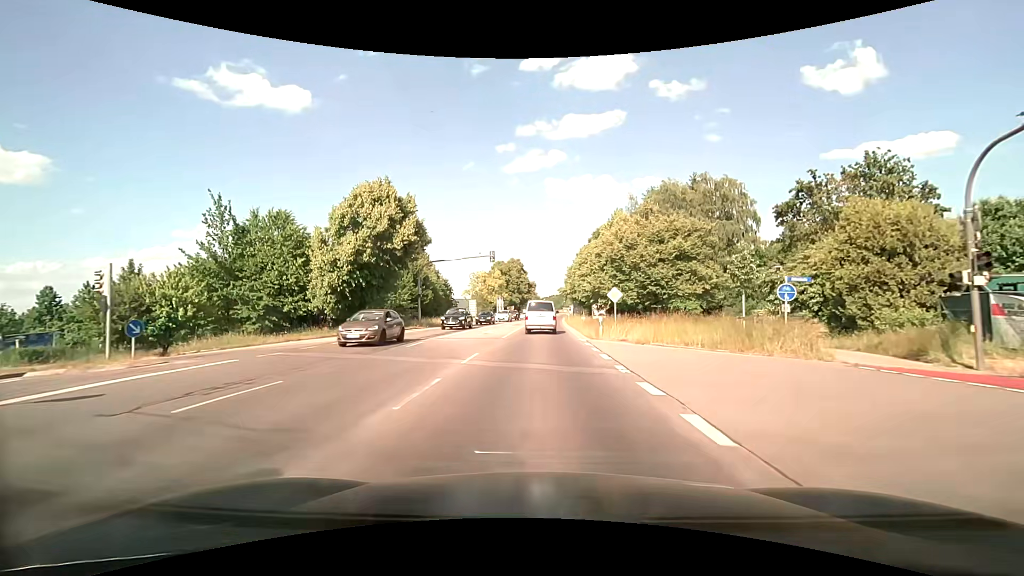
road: secondary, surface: asphalt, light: Day
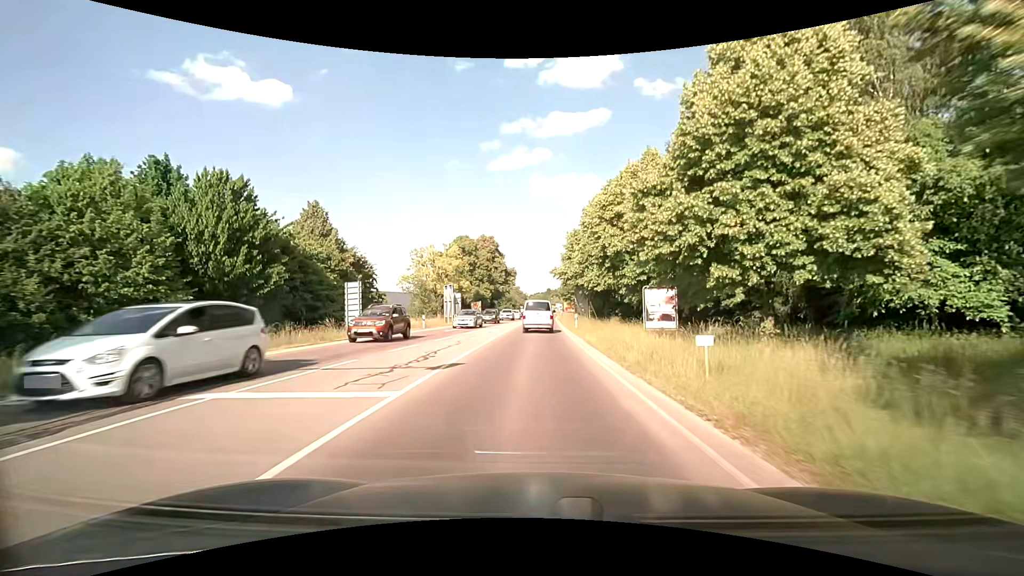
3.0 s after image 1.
(+0.6, +38.7) m; +2°
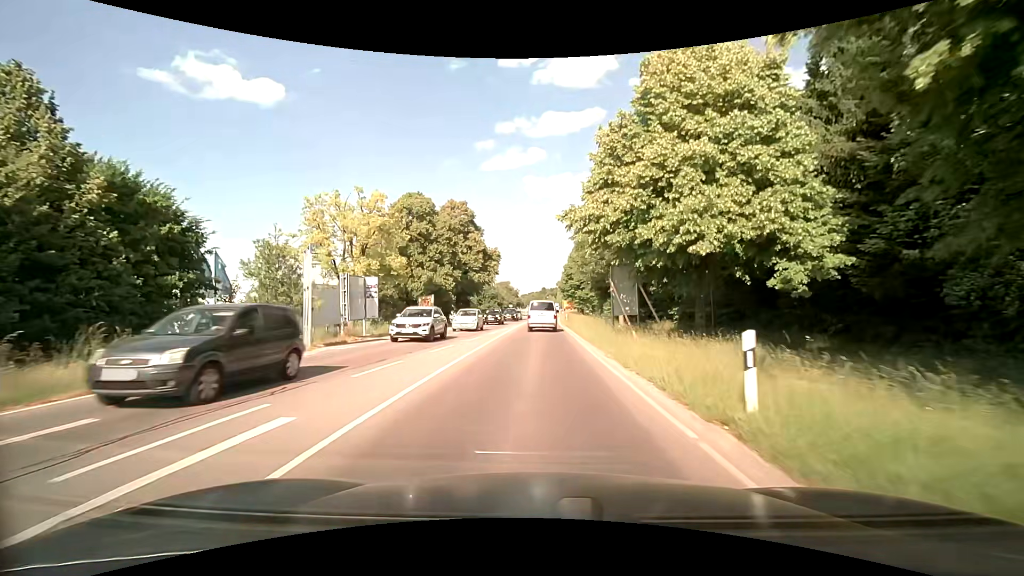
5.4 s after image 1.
(+0.1, +30.3) m; 0°
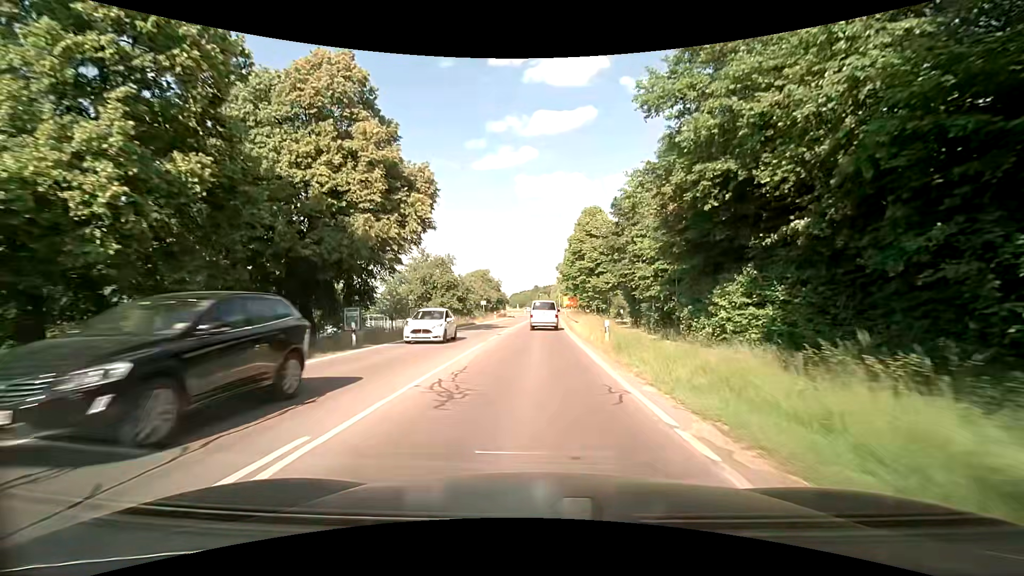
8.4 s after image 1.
(+0.6, +37.9) m; +1°
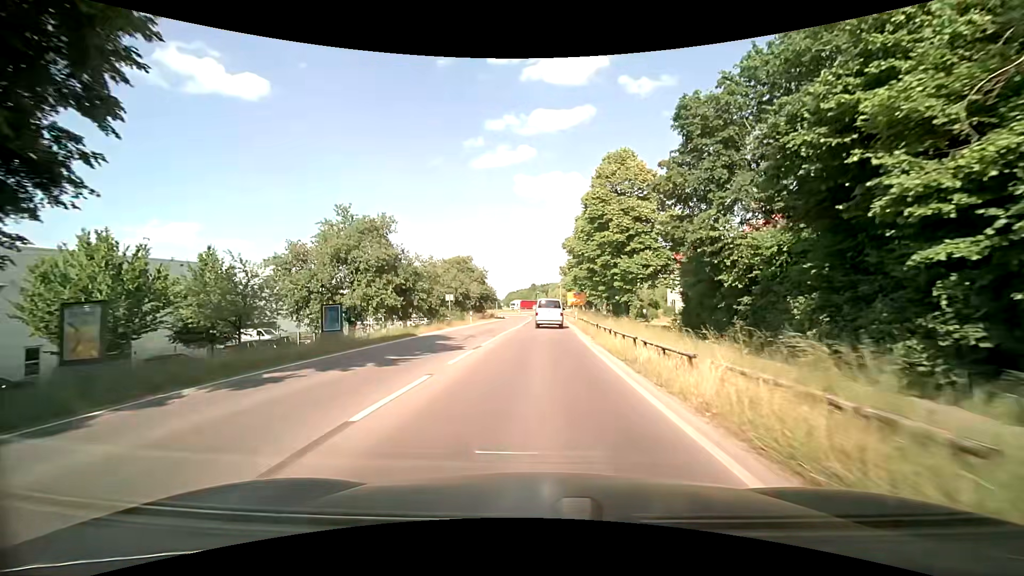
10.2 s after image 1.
(+0.1, +22.4) m; +1°
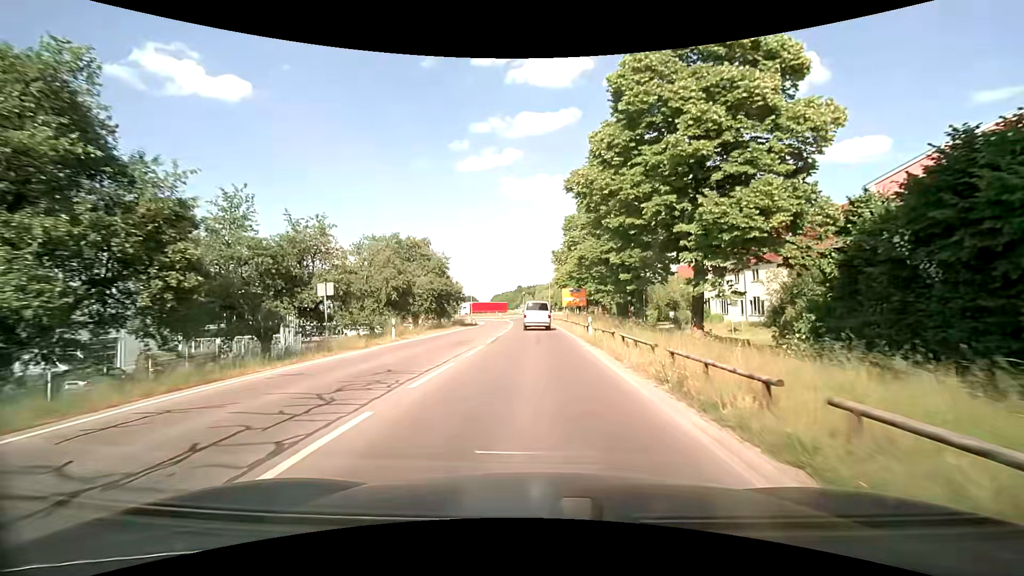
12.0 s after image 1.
(0.0, +21.4) m; +1°
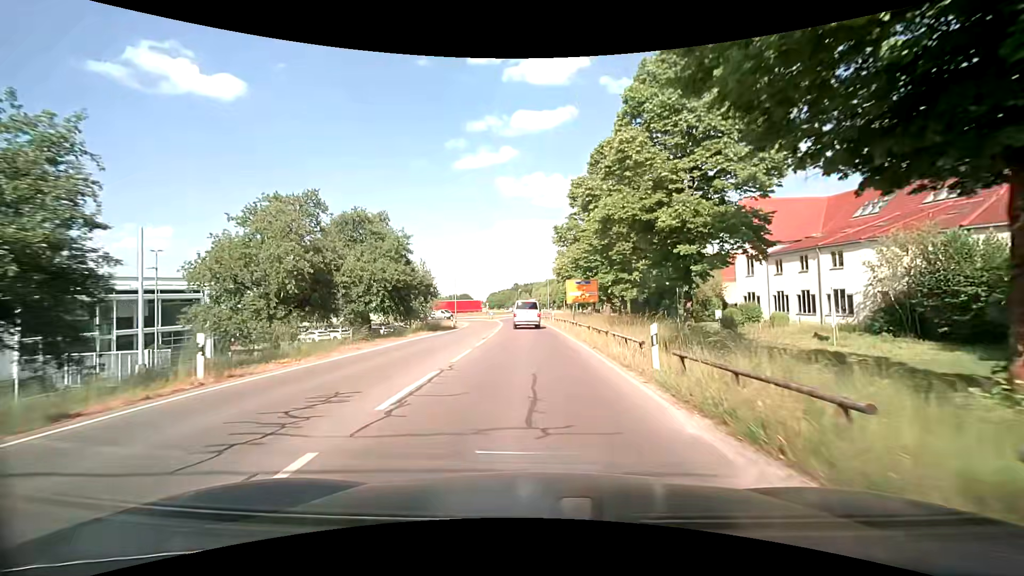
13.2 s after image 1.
(+0.1, +13.9) m; 0°
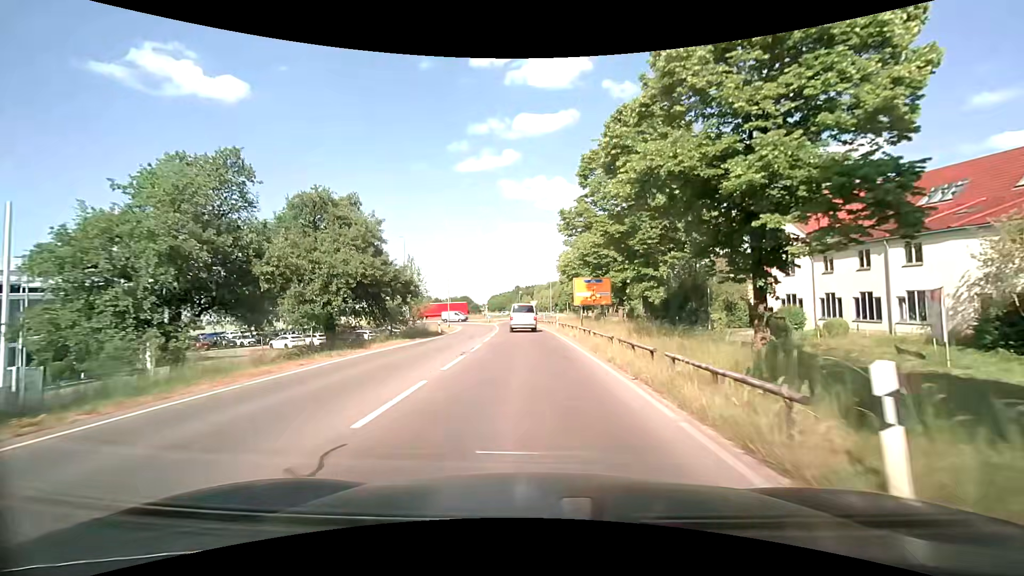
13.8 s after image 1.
(0.0, +6.9) m; 0°
(0, +10) (0, +20) (0, +30) (-1, +40) (-2, +50) (-3, +60) (-3, +70) (-4, +80) (-2, +90) (+1, +99) m
